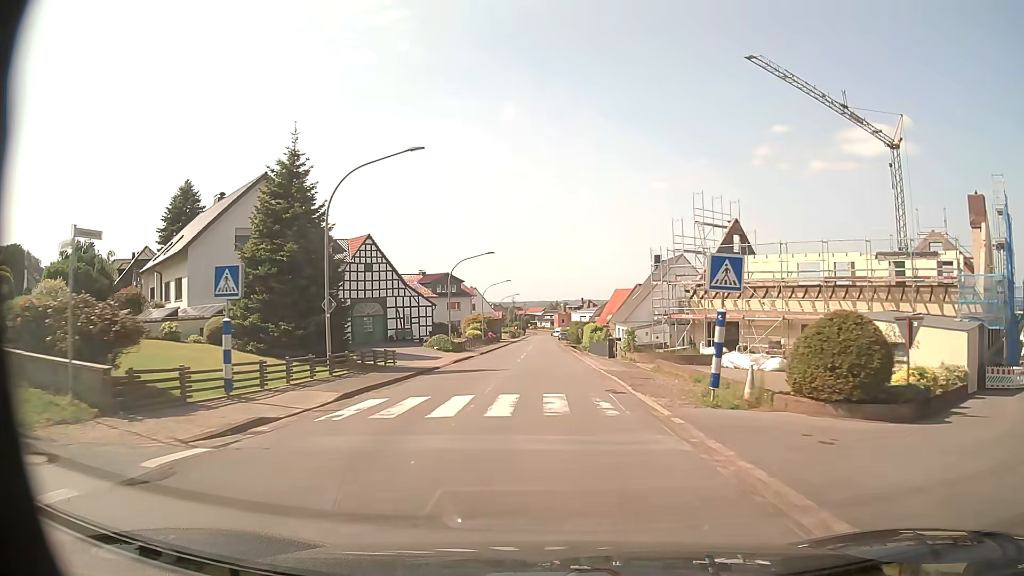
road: secondary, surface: asphalt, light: Day
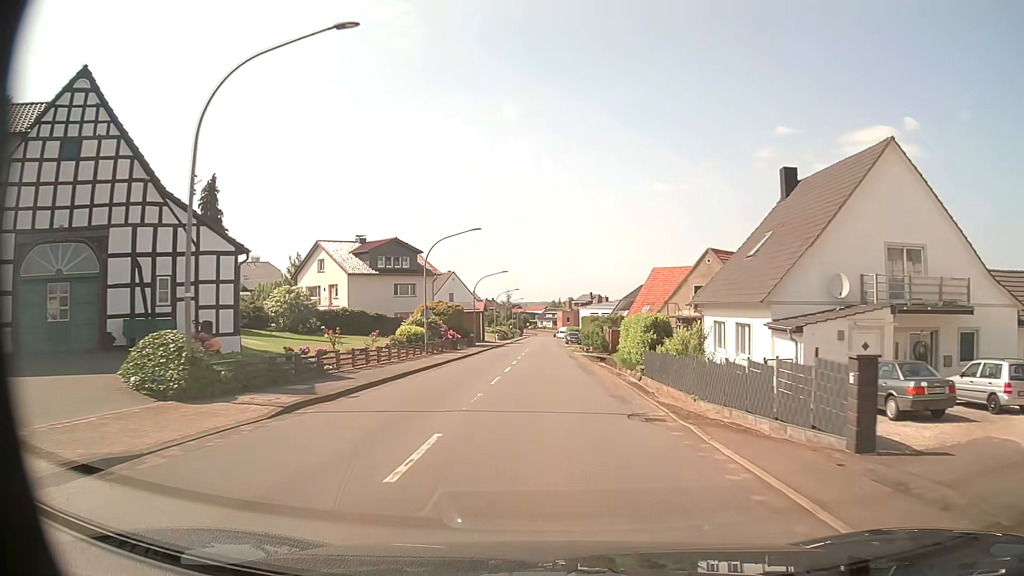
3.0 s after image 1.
(-0.3, +39.7) m; 0°
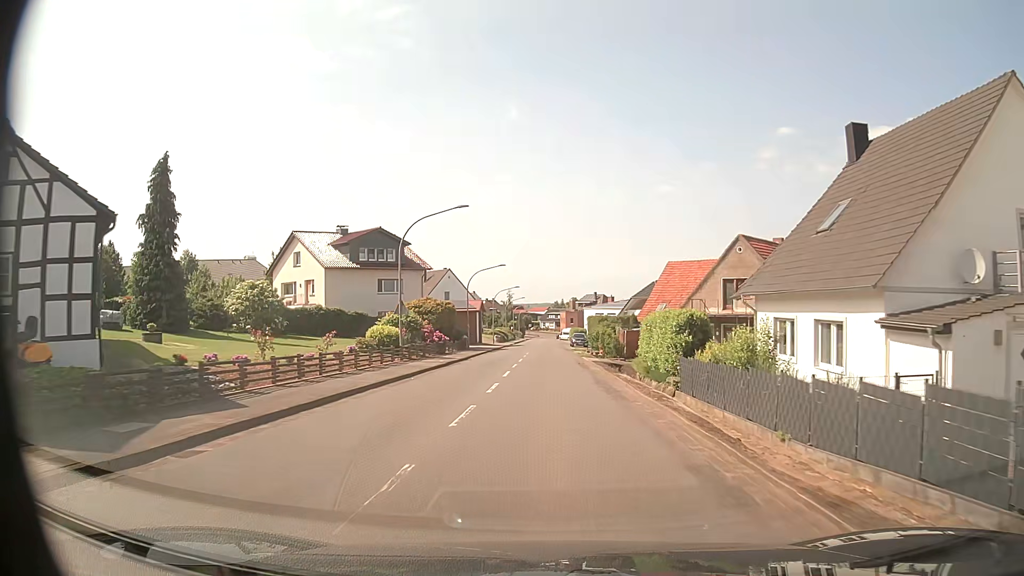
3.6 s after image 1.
(0.0, +8.0) m; 0°
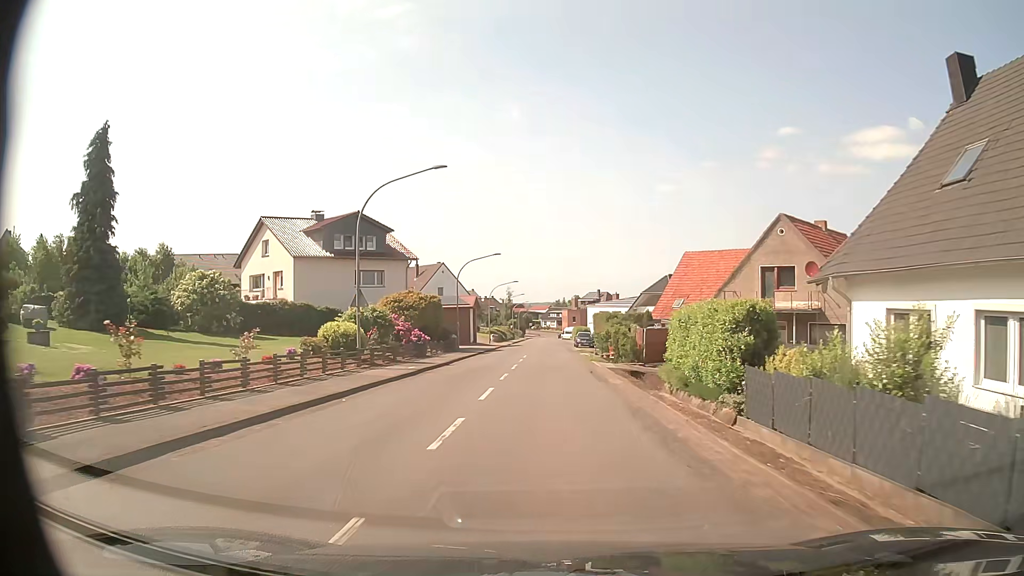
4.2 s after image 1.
(0.0, +8.0) m; -1°
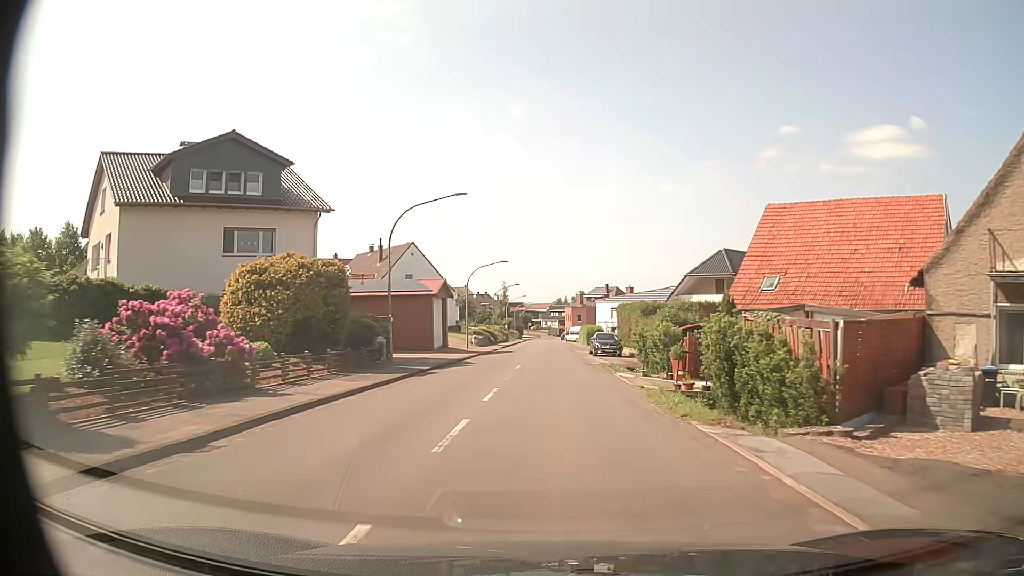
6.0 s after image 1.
(0.0, +23.8) m; 0°
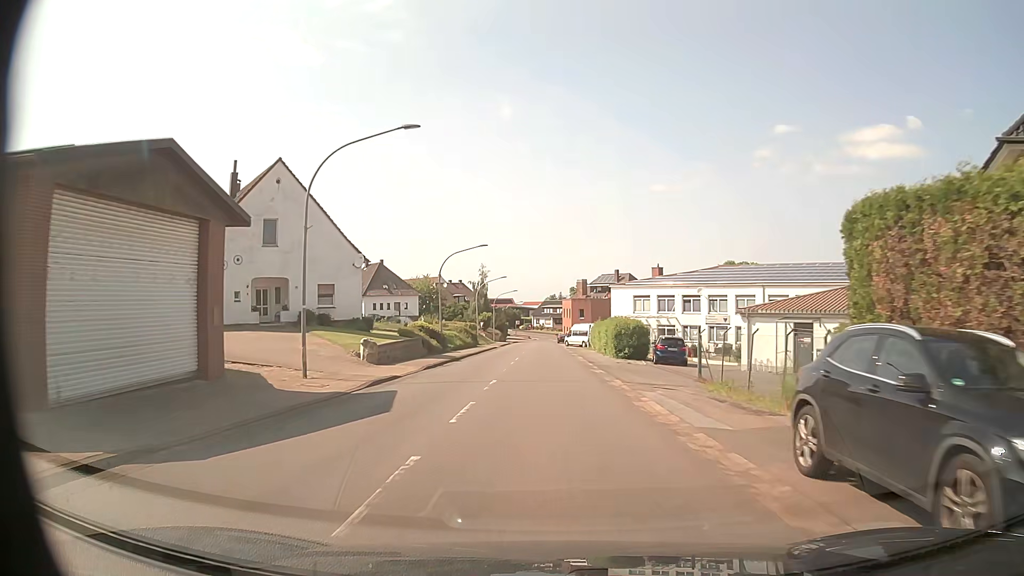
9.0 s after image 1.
(+0.1, +39.1) m; 0°
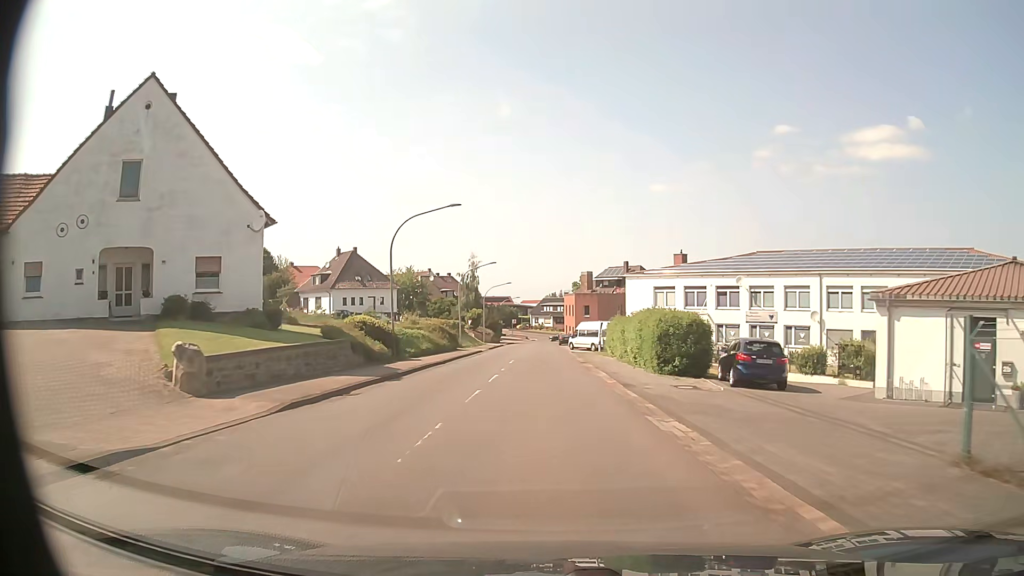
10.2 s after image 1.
(0.0, +15.4) m; 0°
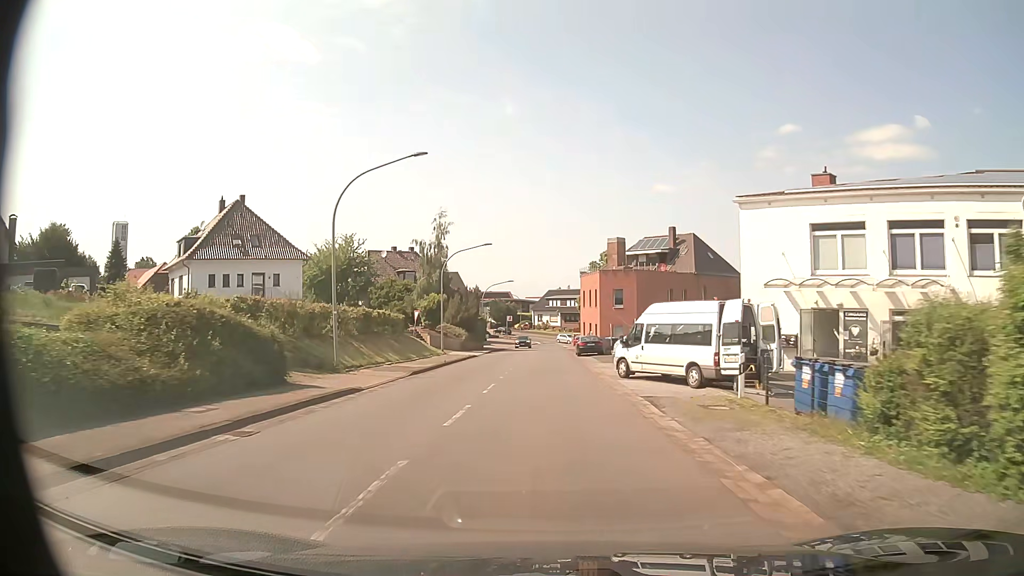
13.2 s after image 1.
(-0.2, +38.0) m; -1°
(0, +10) (0, +20) (0, +30) (0, +40) (0, +50) (0, +60) (0, +70) (0, +80) (0, +90) (+4, +99) m
